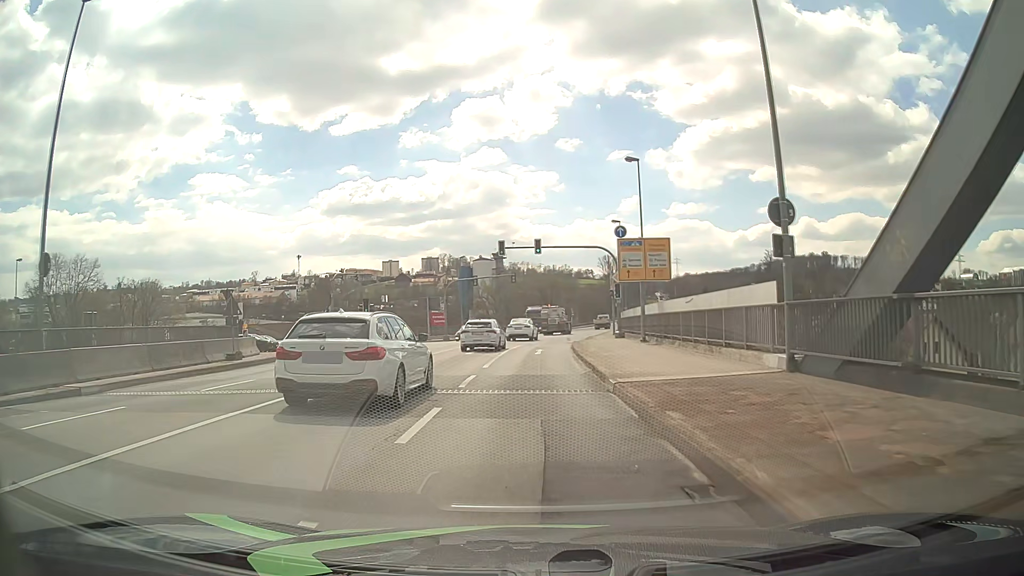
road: primary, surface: asphalt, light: Day
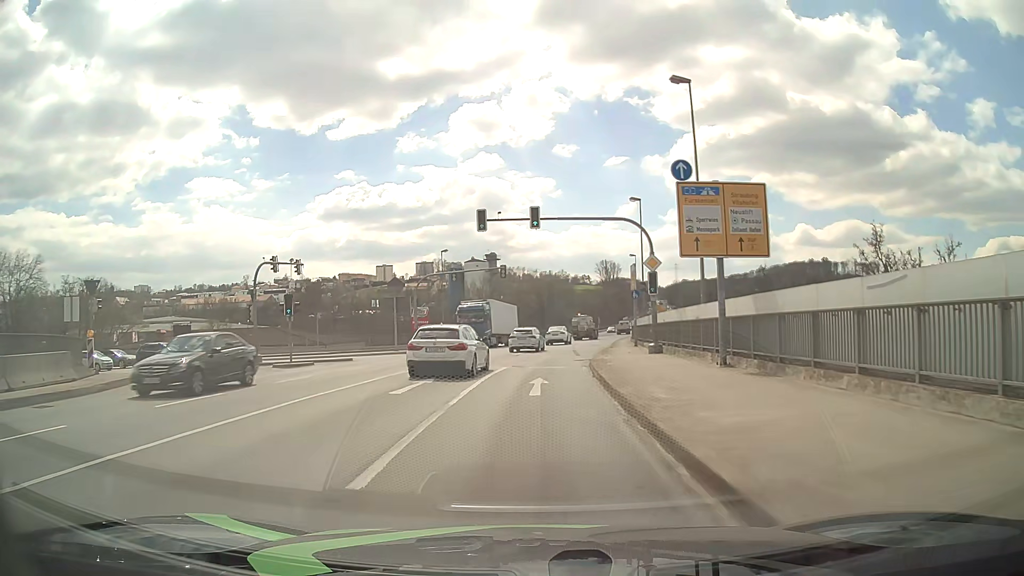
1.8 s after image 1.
(+0.2, +14.0) m; +2°
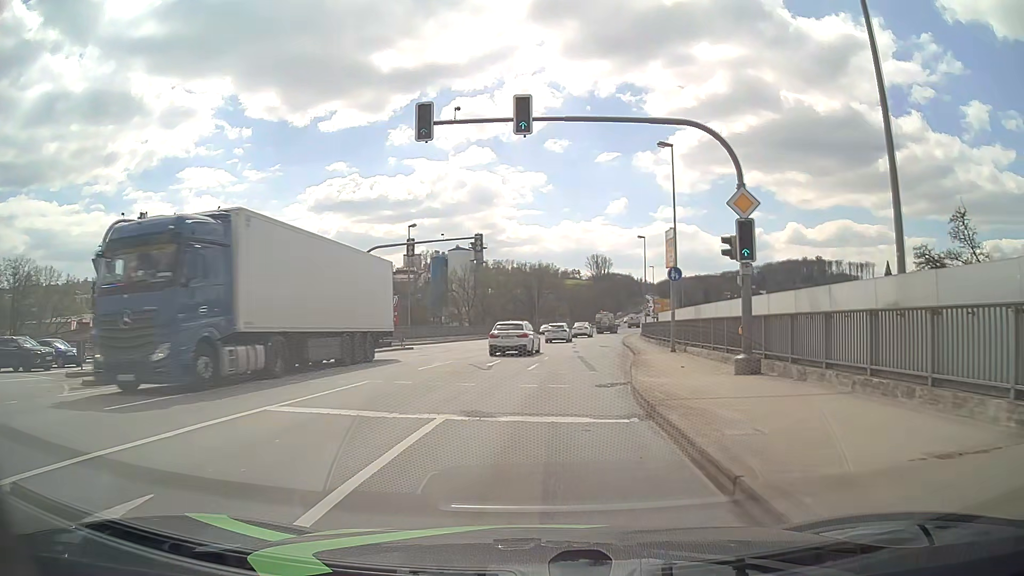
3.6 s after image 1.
(-0.1, +14.1) m; 0°
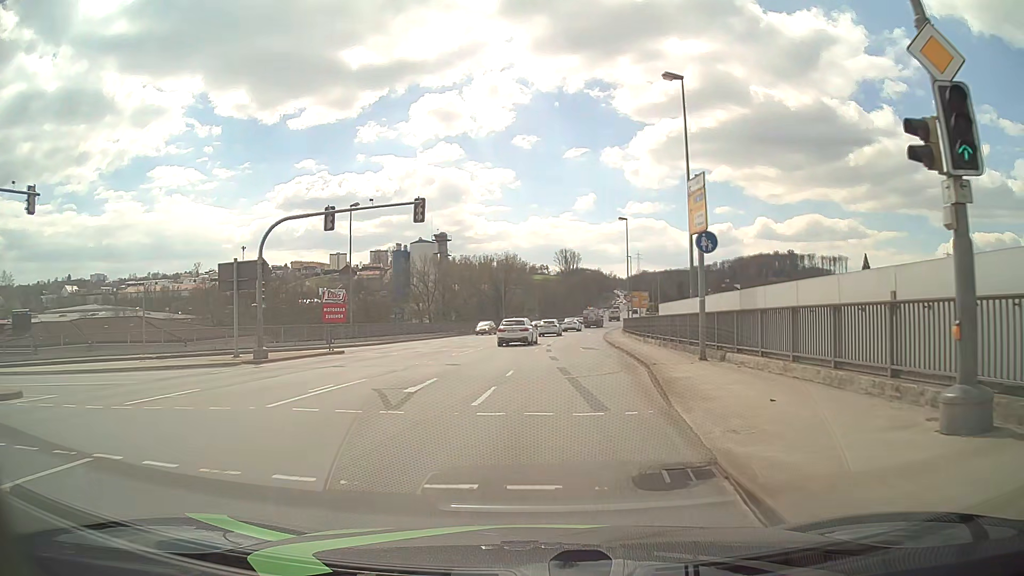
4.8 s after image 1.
(+0.2, +9.4) m; +3°
